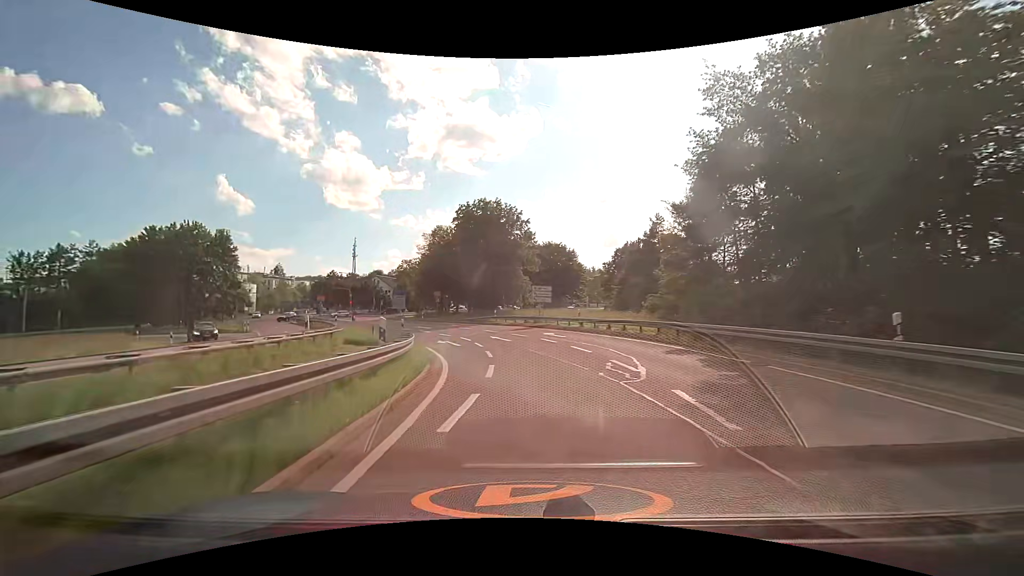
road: motorway_link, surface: asphalt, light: Day
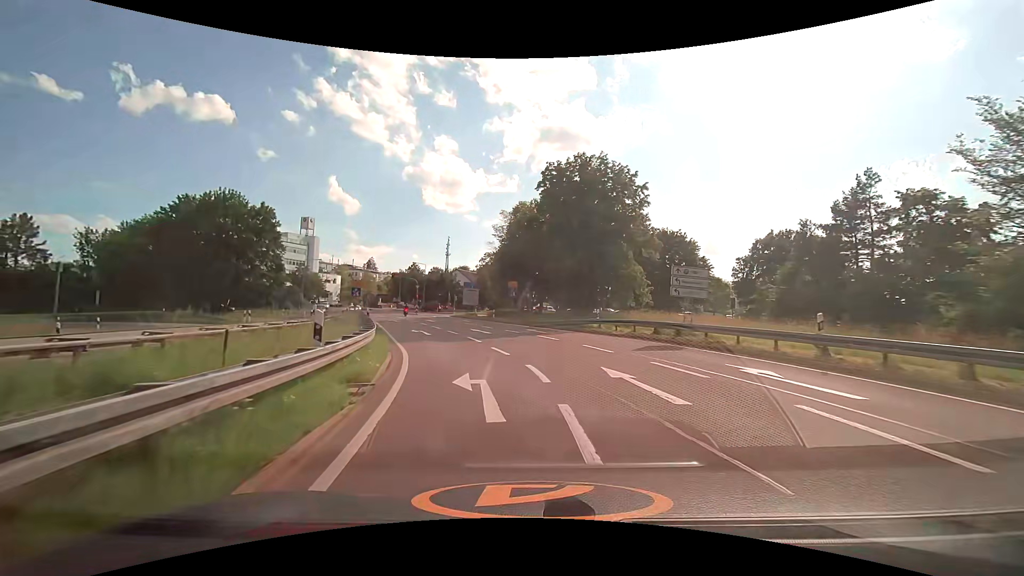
(-1.7, +18.4) m; -11°
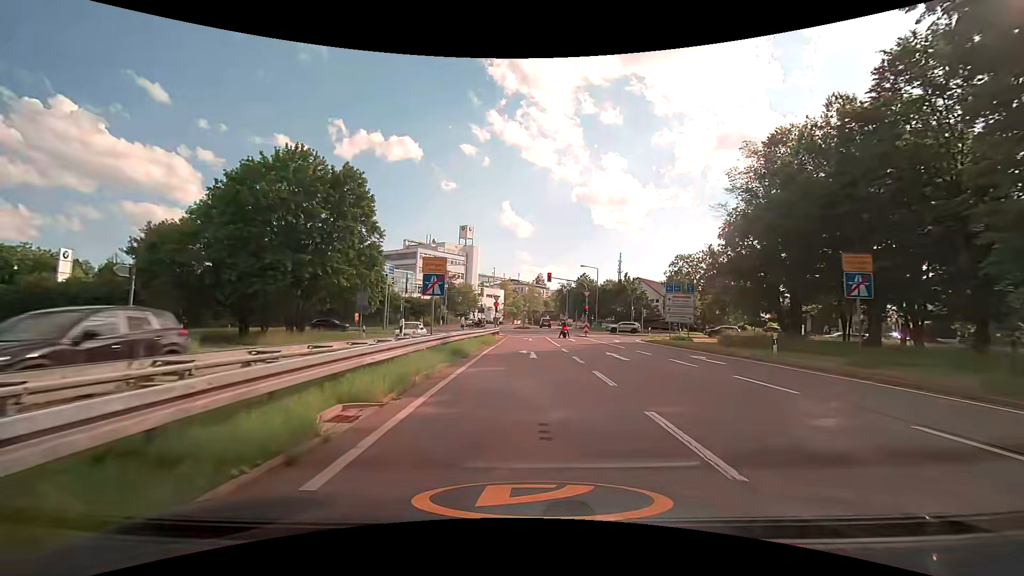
(-5.3, +27.9) m; -20°
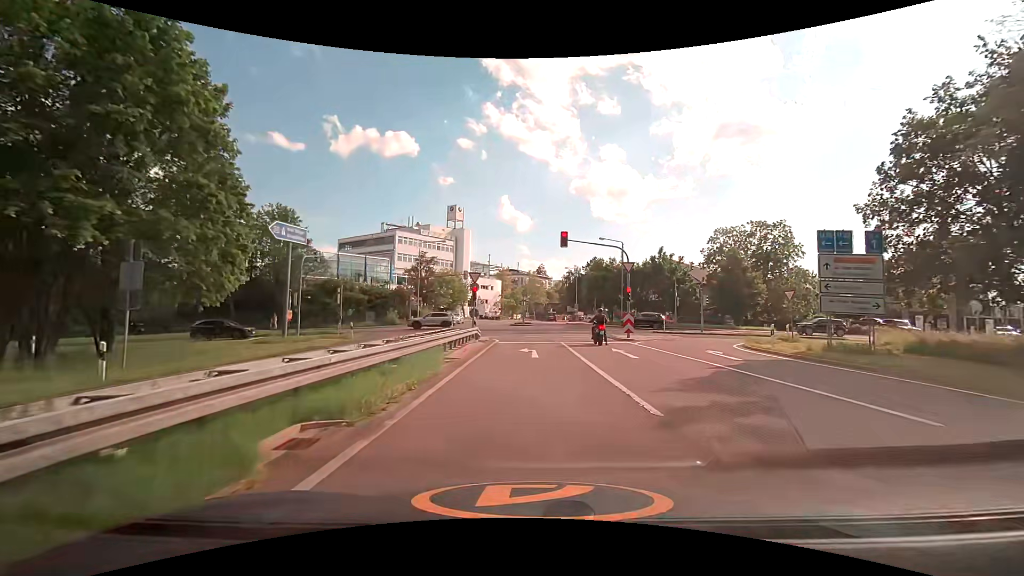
(+0.1, +21.1) m; 0°
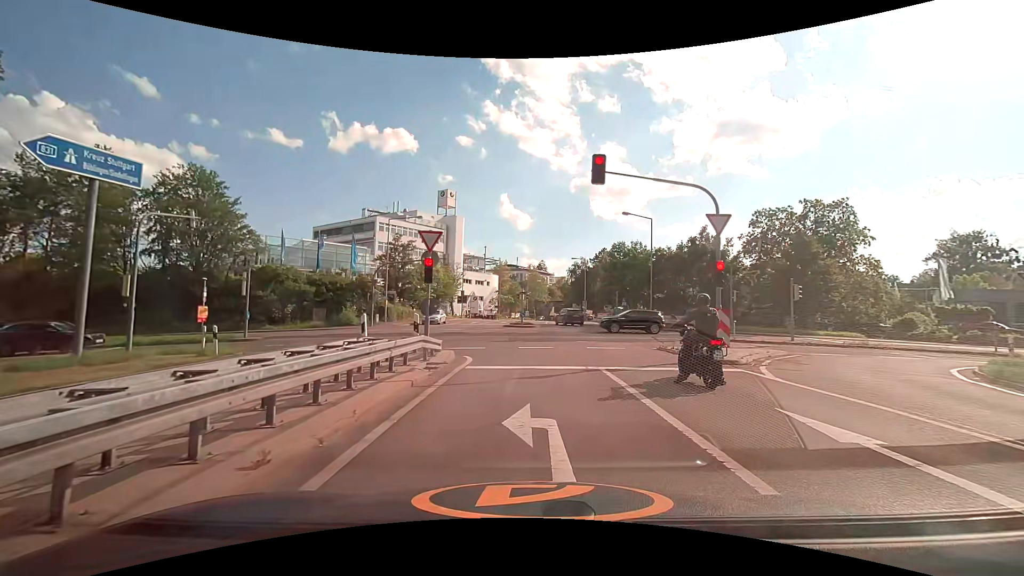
(0.0, +13.6) m; +1°
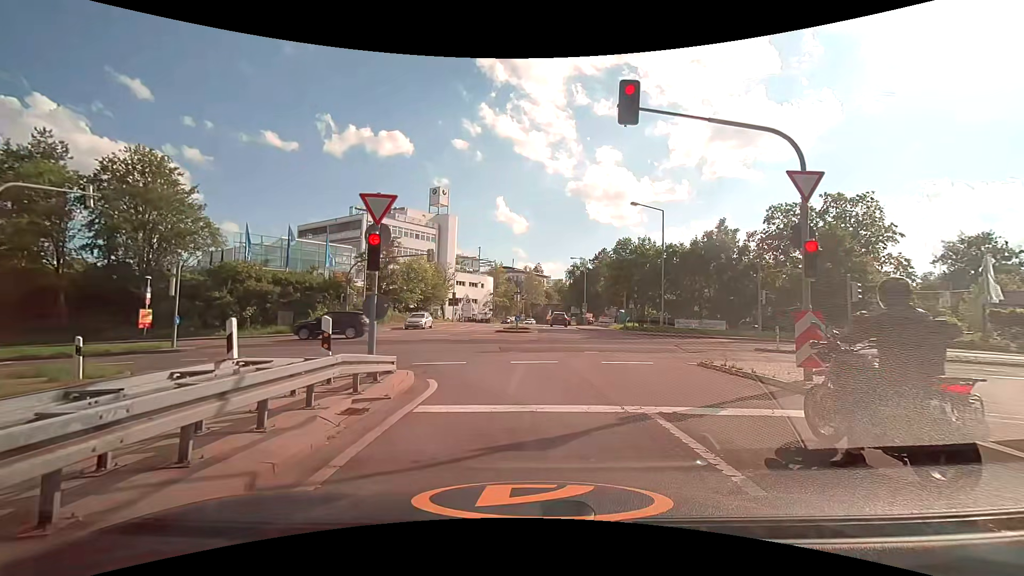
(0.0, +5.1) m; -2°
